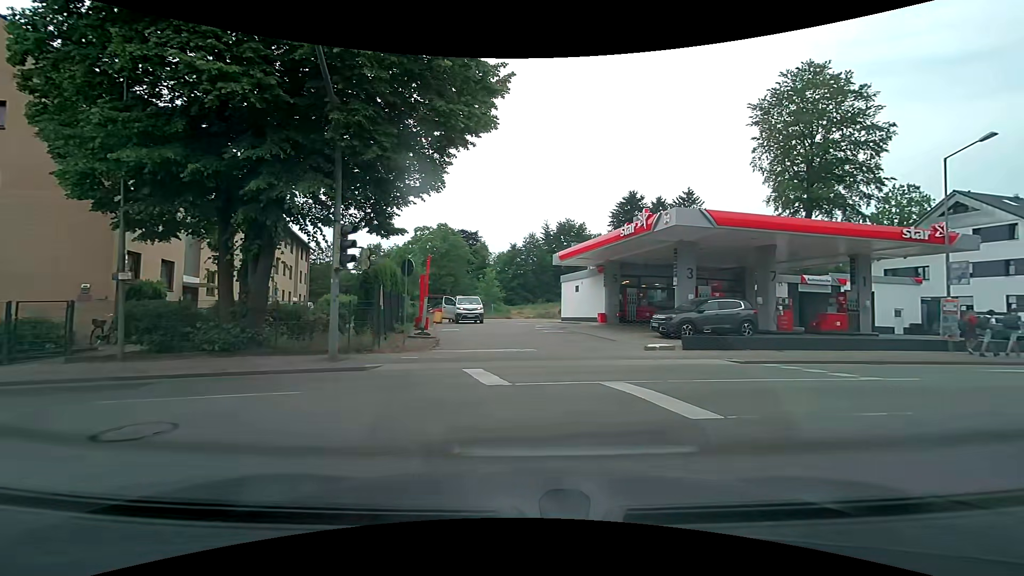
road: residential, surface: asphalt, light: Day
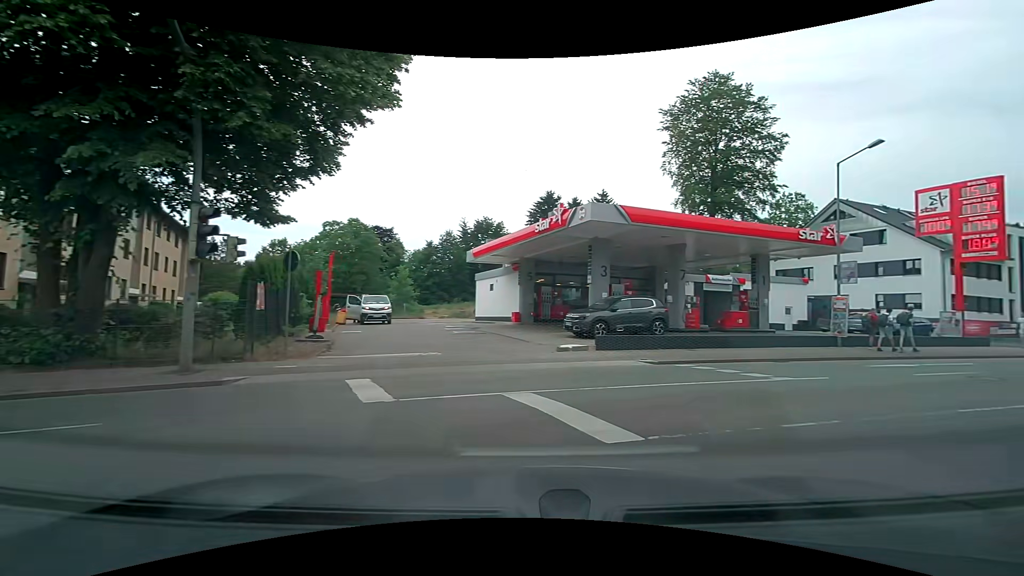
(+0.1, +1.6) m; +9°
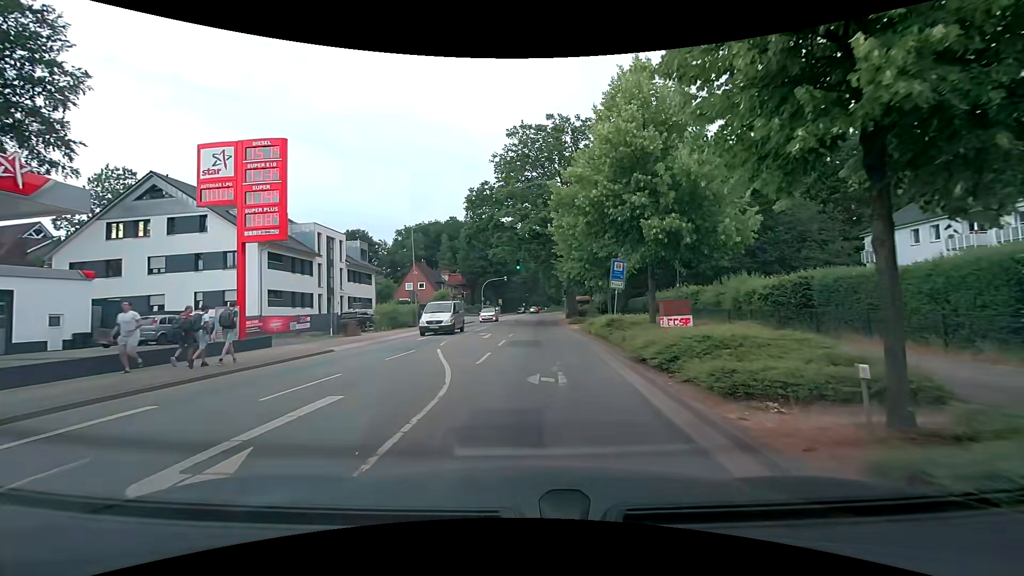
(+7.9, +9.0) m; +64°
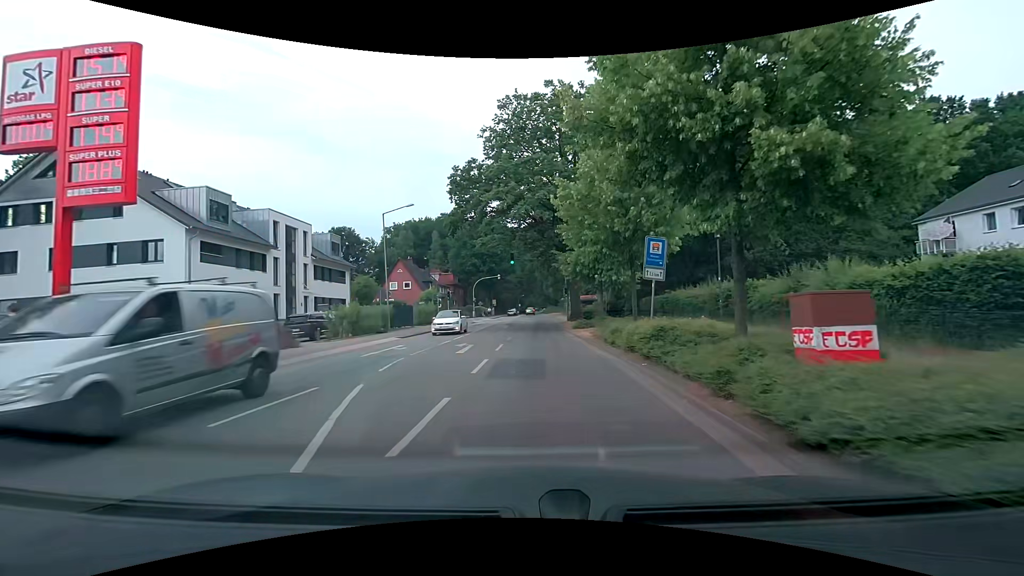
(0.0, +7.6) m; +1°
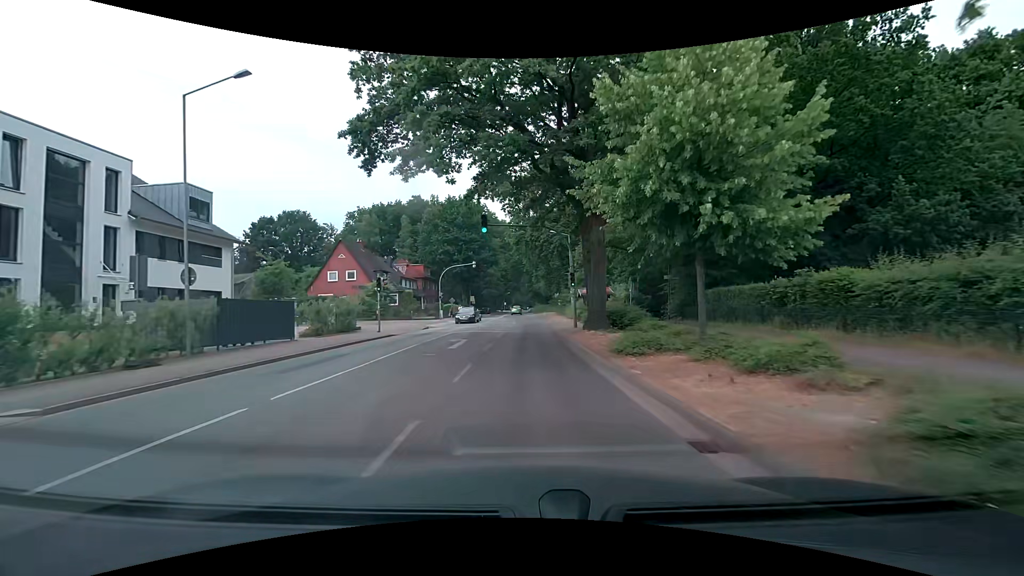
(+0.1, +20.0) m; 0°
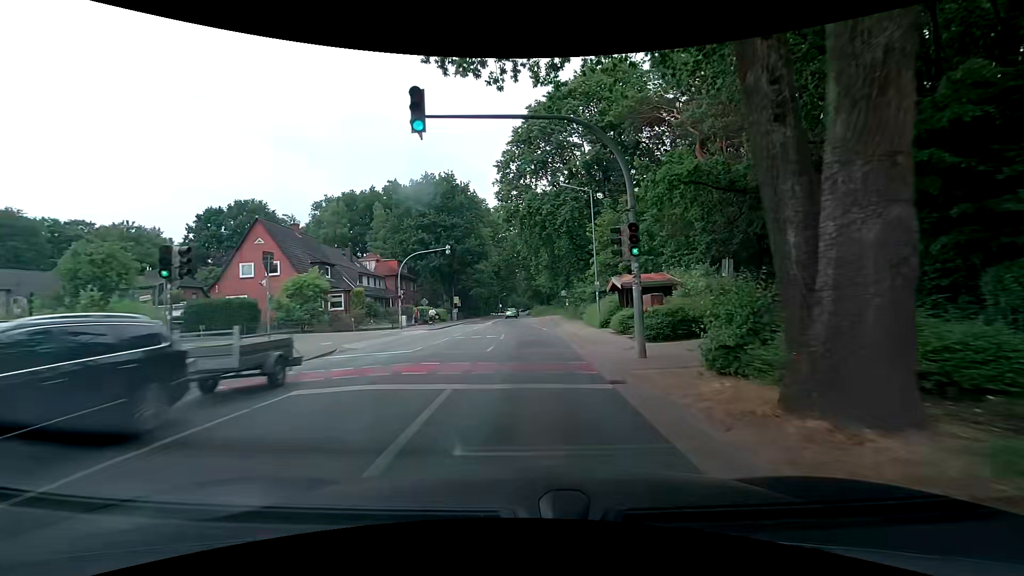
(+0.1, +17.8) m; 0°
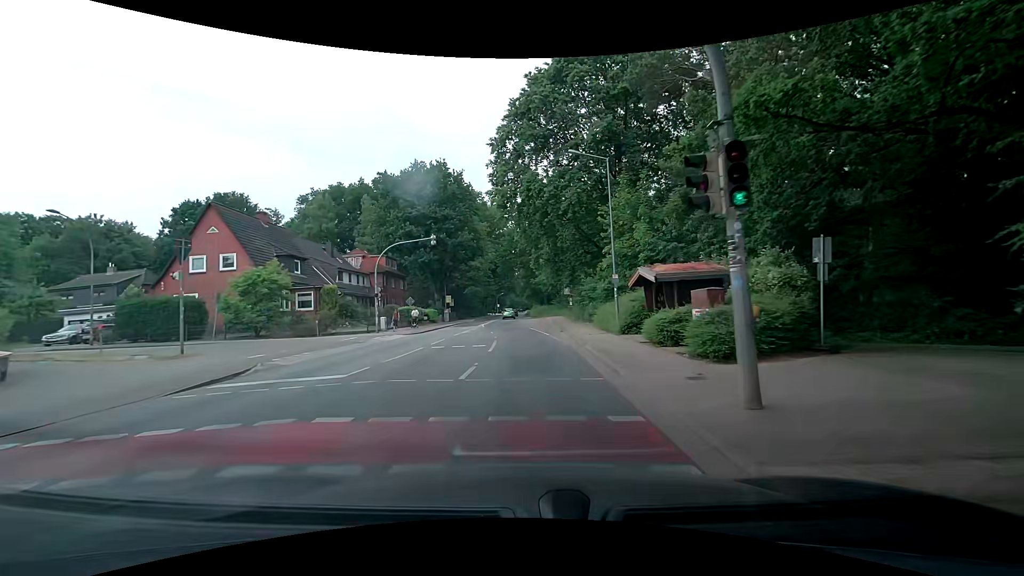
(+0.1, +6.1) m; +2°
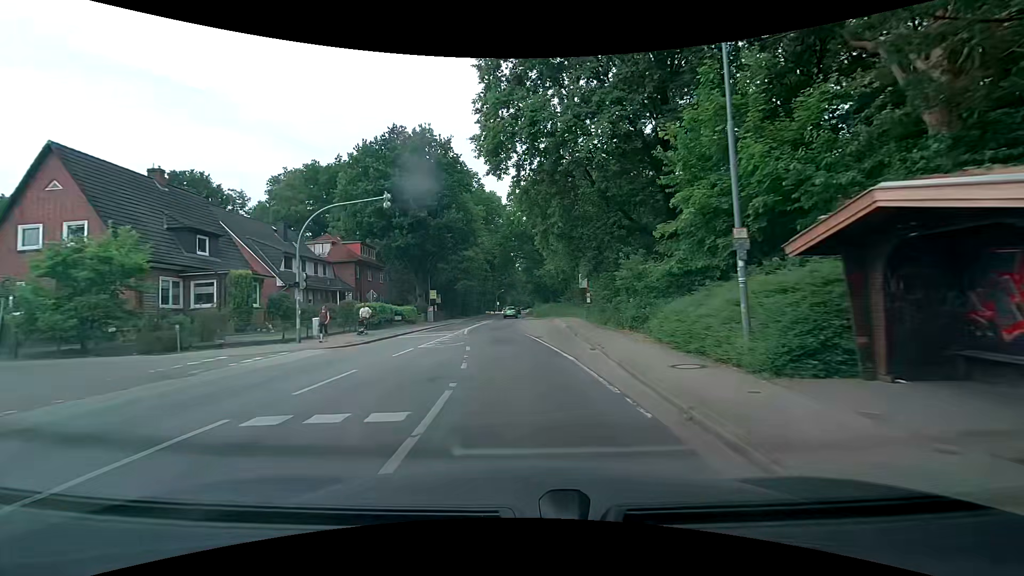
(-0.1, +12.4) m; -2°
(0, +10) (-1, +20) (-1, +30) (-1, +40) (-1, +50) (-1, +60) (-1, +70) (-1, +80) (0, +90) (0, +100) m
